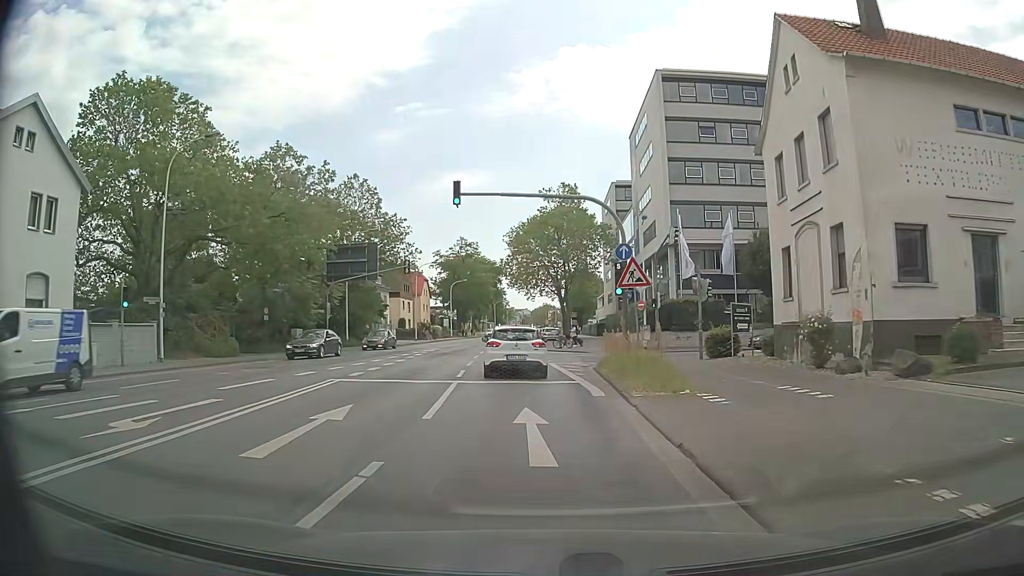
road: primary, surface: asphalt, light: Day
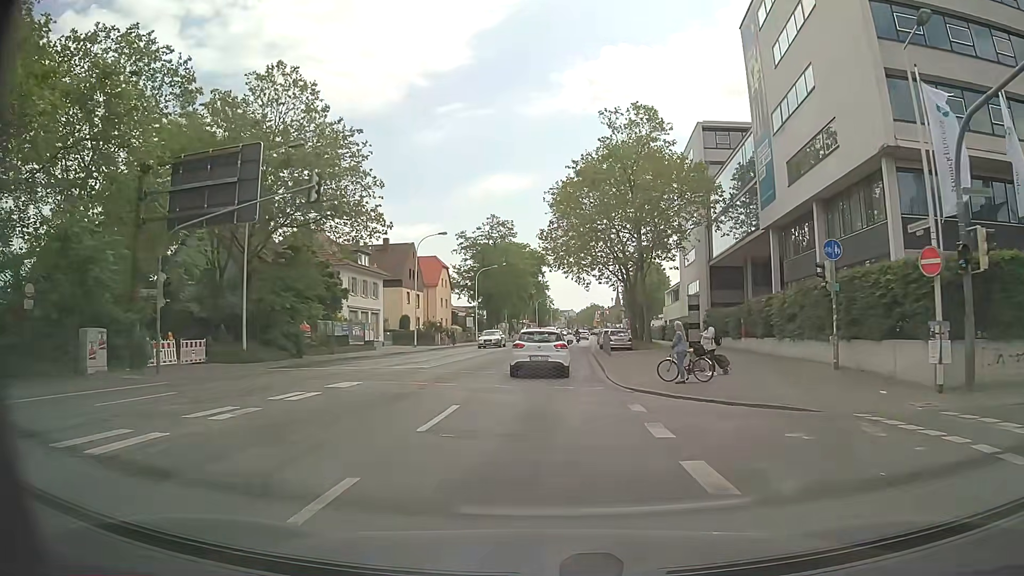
(-1.1, +28.2) m; -4°
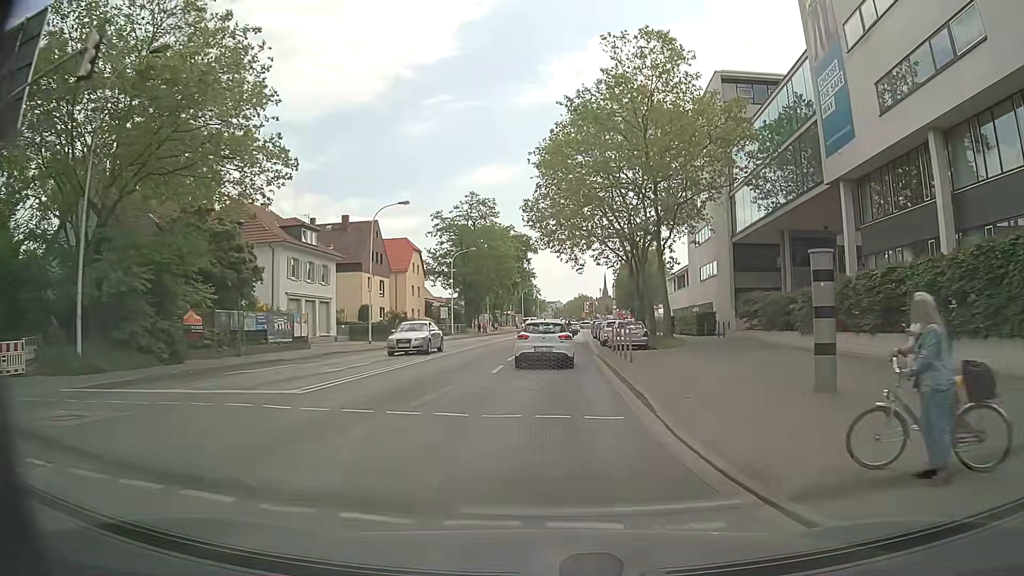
(+0.1, +11.7) m; +1°
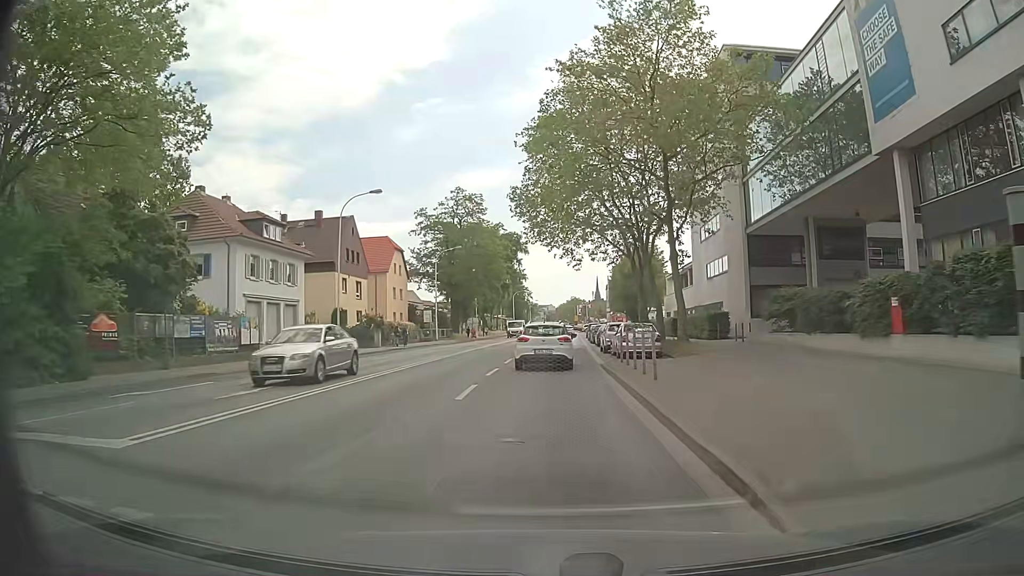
(0.0, +5.8) m; +1°
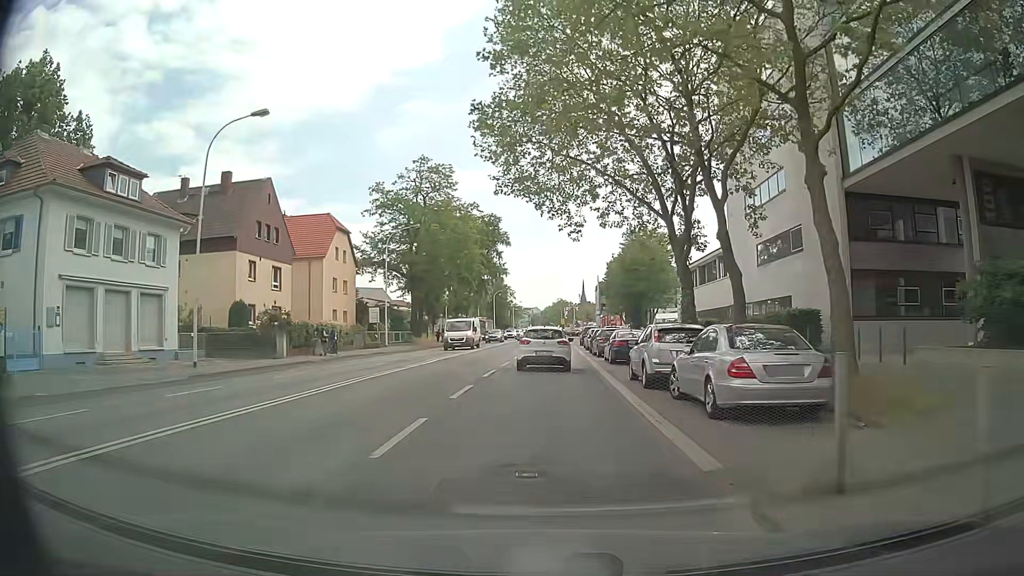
(0.0, +17.2) m; +1°
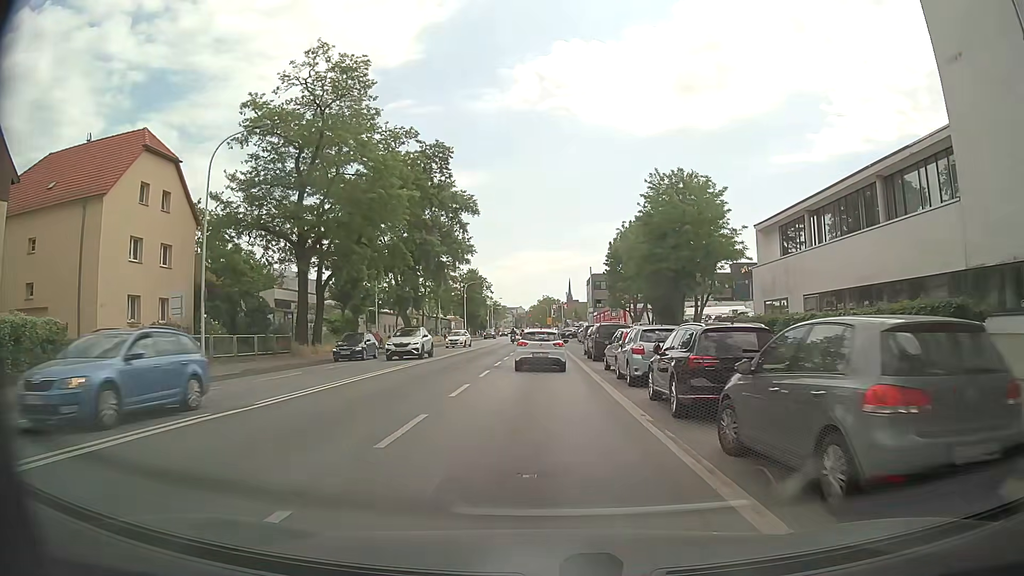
(+0.2, +29.4) m; +1°
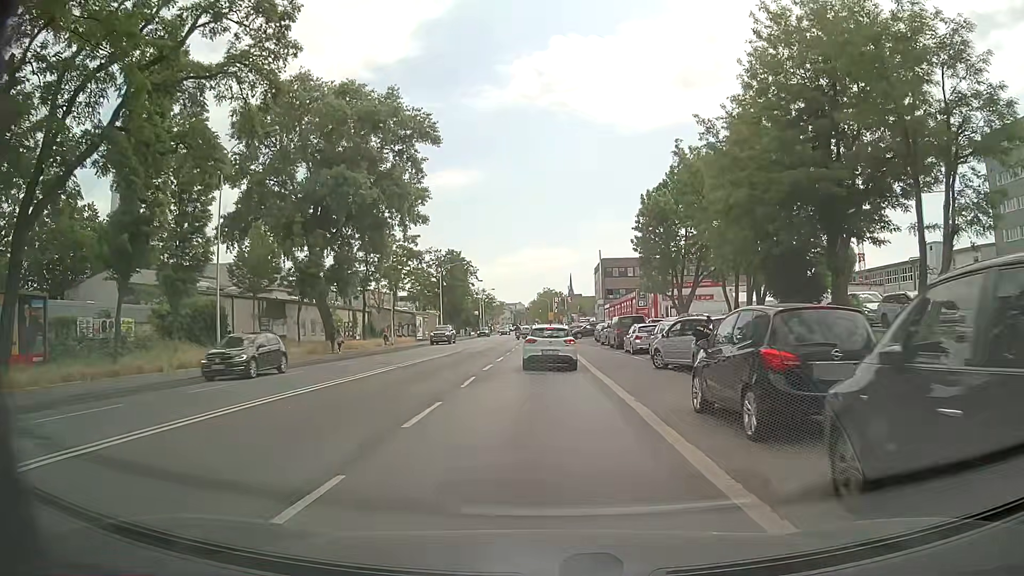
(-0.2, +29.1) m; 0°
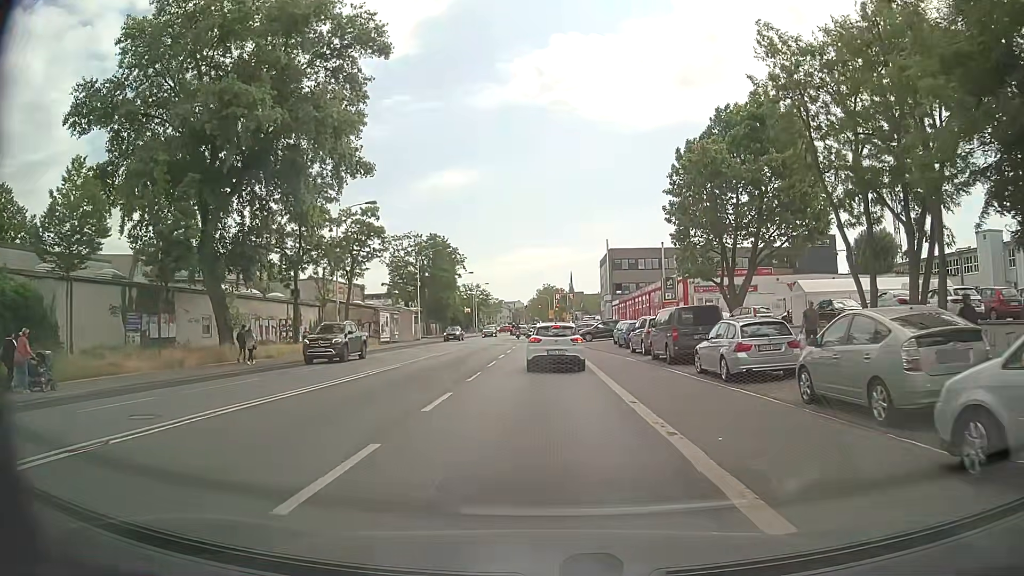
(-0.1, +16.6) m; -1°
(0, +10) (0, +20) (0, +30) (0, +40) (0, +50) (0, +60) (0, +70) (0, +80) (+1, +90) (+3, +100) m
